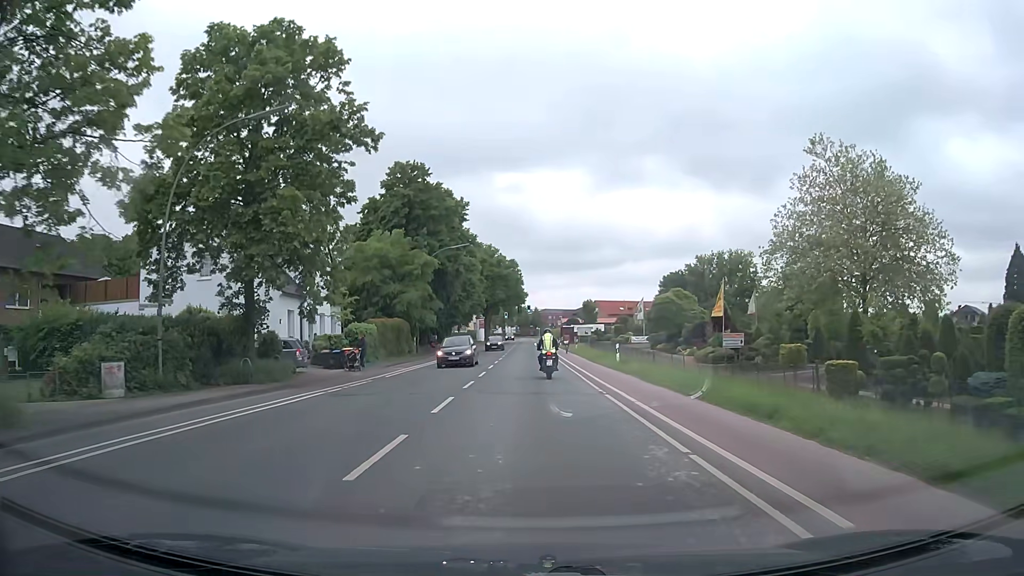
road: secondary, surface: asphalt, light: Day
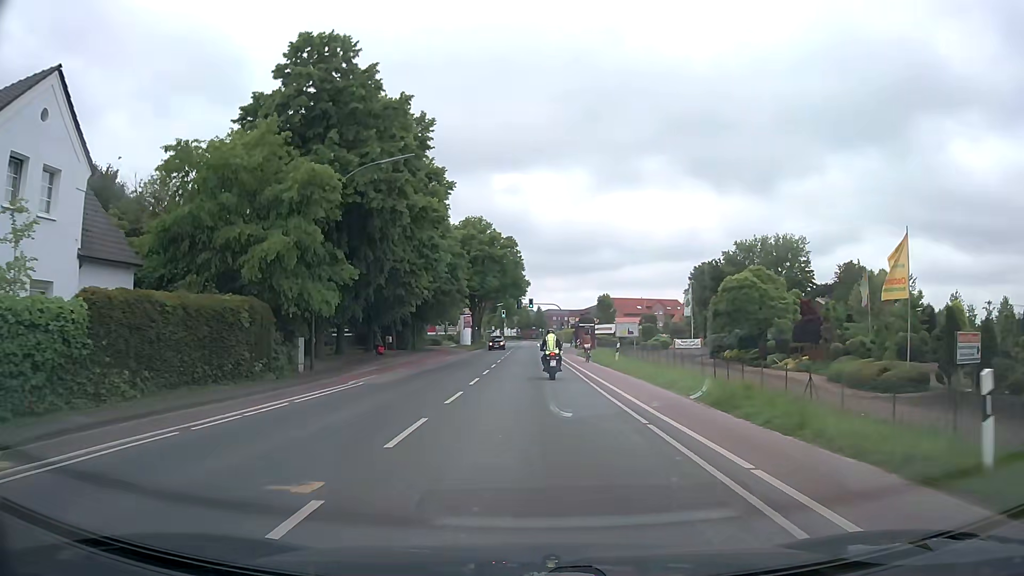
(-0.2, +27.7) m; 0°
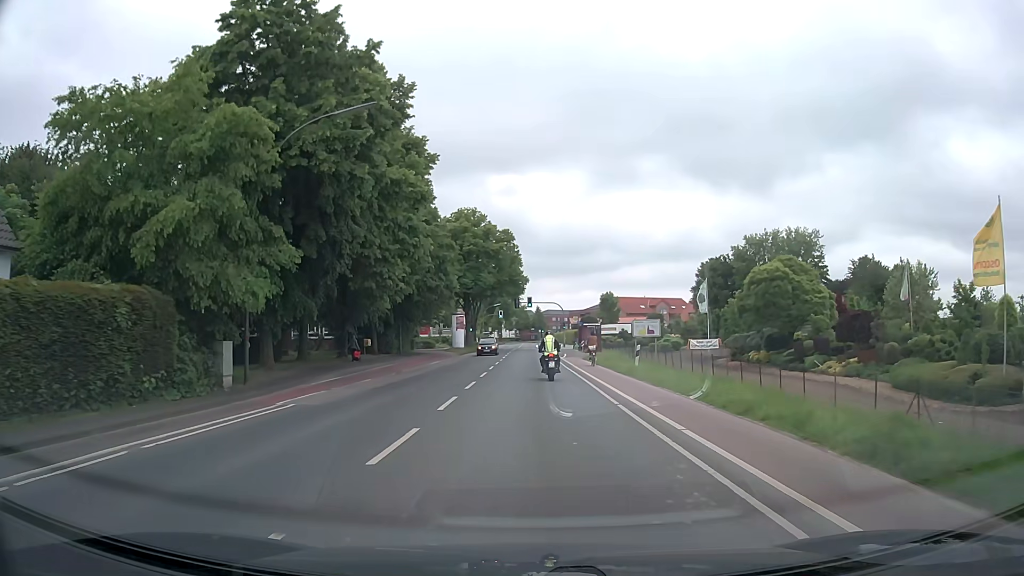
(0.0, +6.8) m; 0°
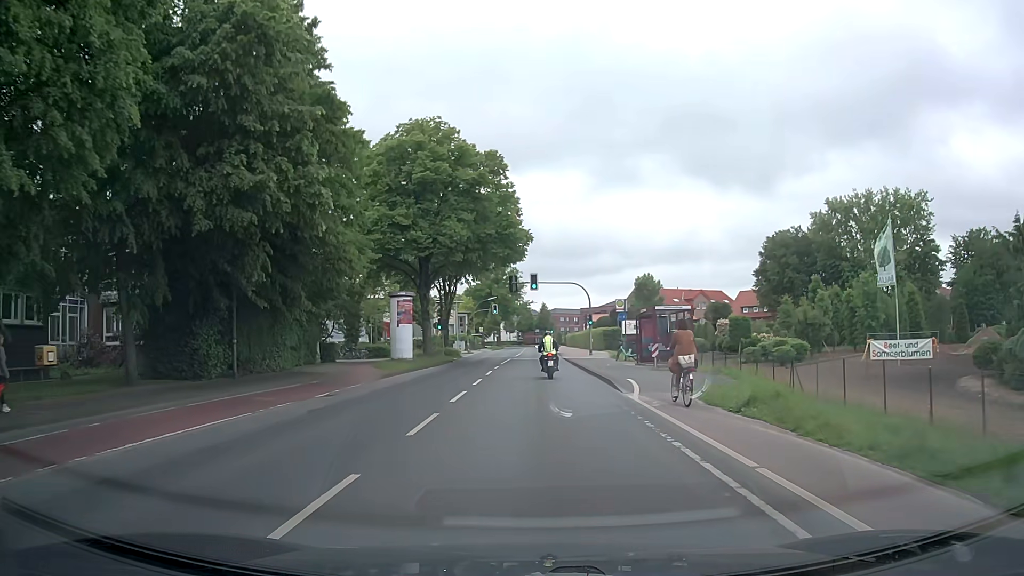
(-0.1, +33.5) m; -1°
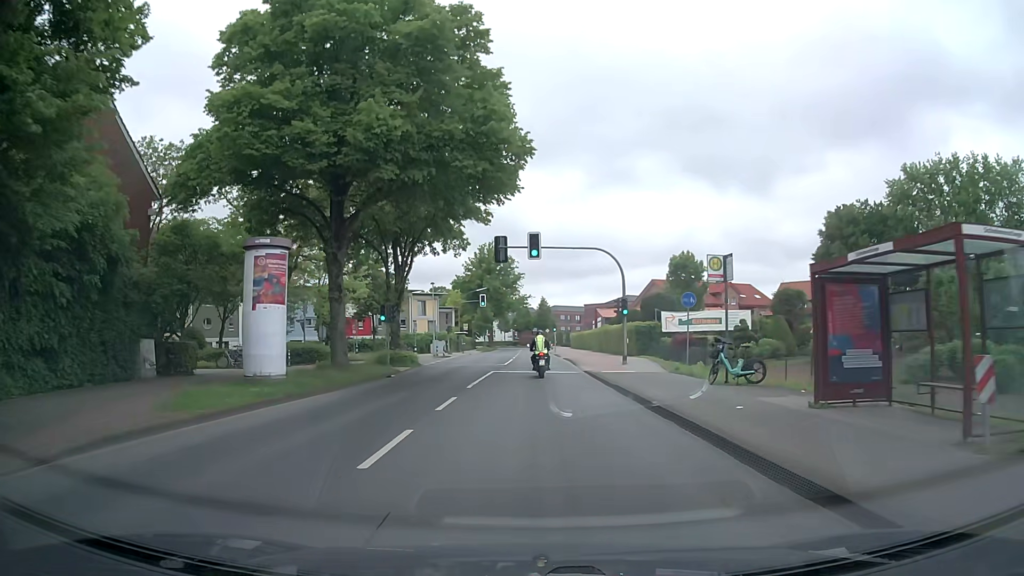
(0.0, +20.4) m; +1°
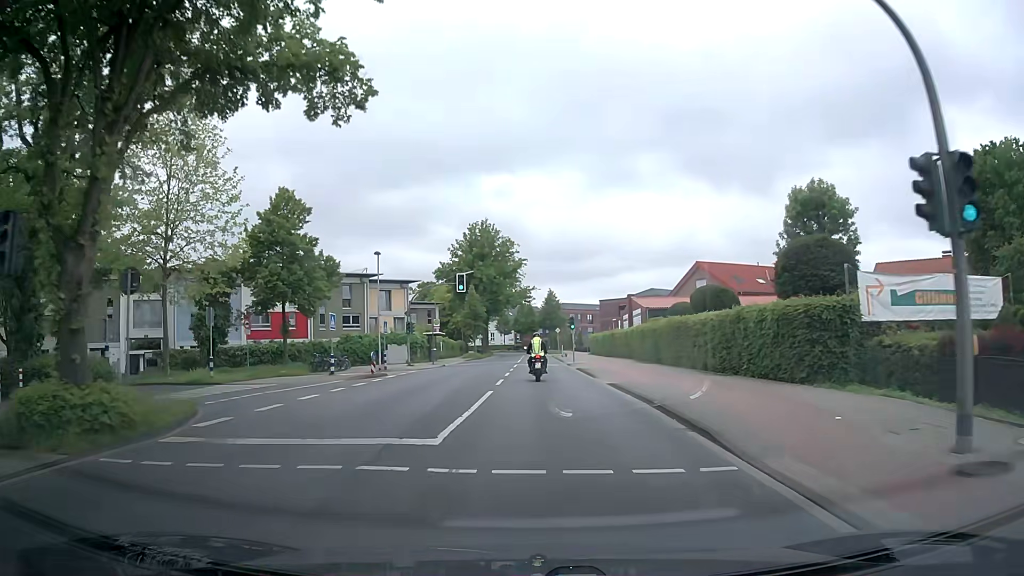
(0.0, +27.0) m; -1°
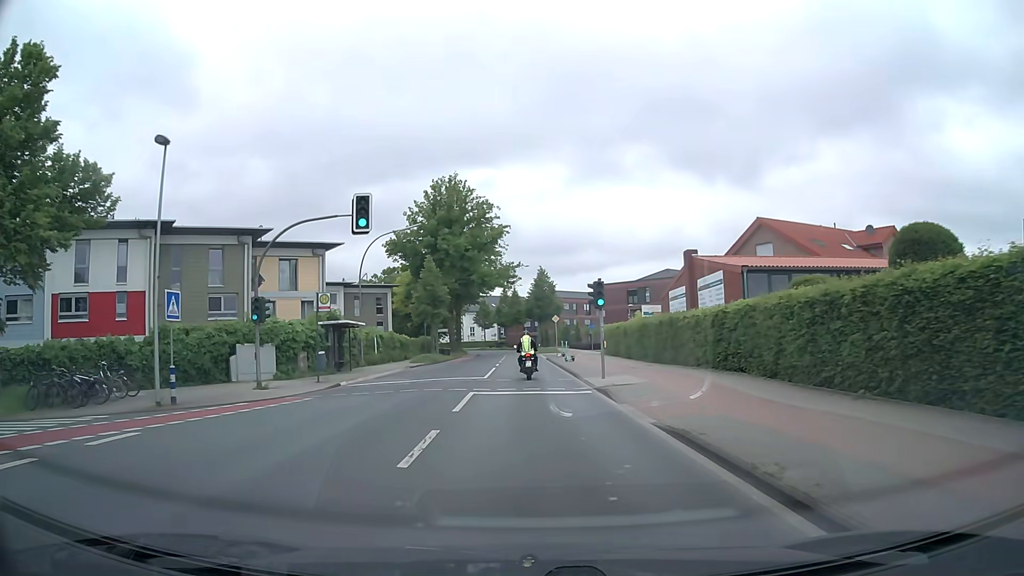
(+0.3, +26.2) m; +1°
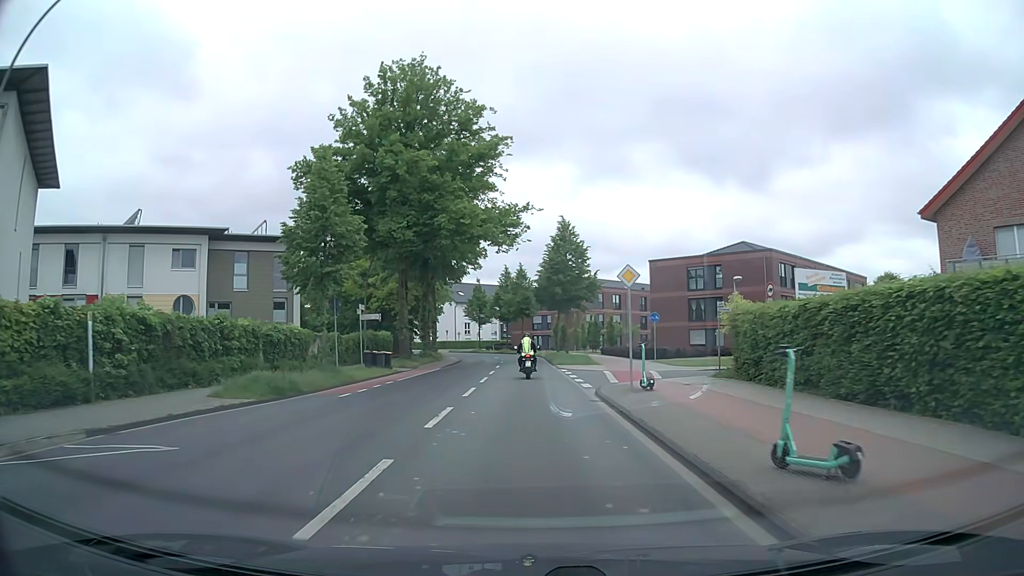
(-0.3, +33.4) m; -1°
(0, +10) (0, +20) (0, +30) (0, +40) (0, +50) (-1, +60) (-3, +70) (-5, +80) (-8, +89) (-12, +98) m
